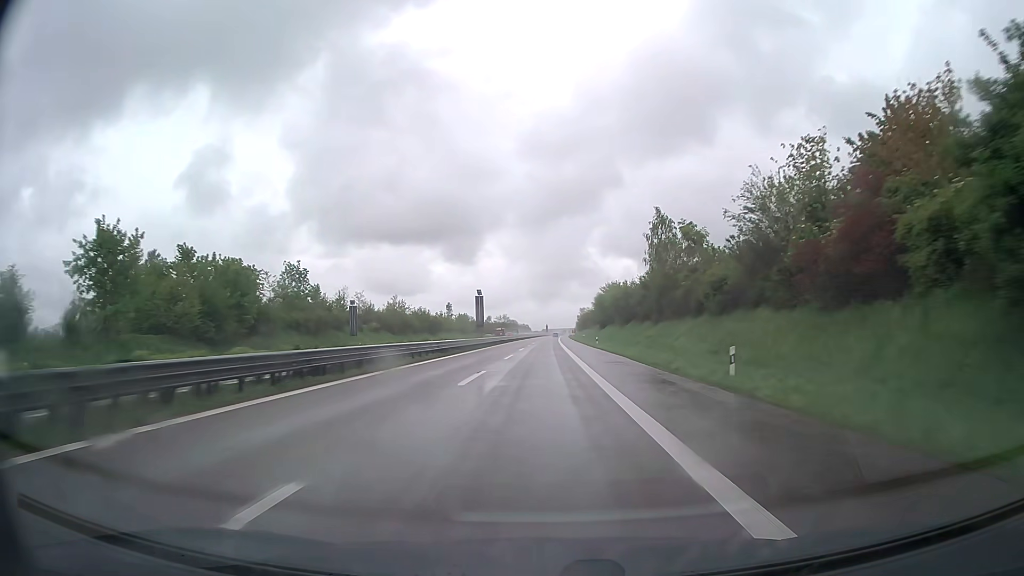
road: trunk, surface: asphalt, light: Day
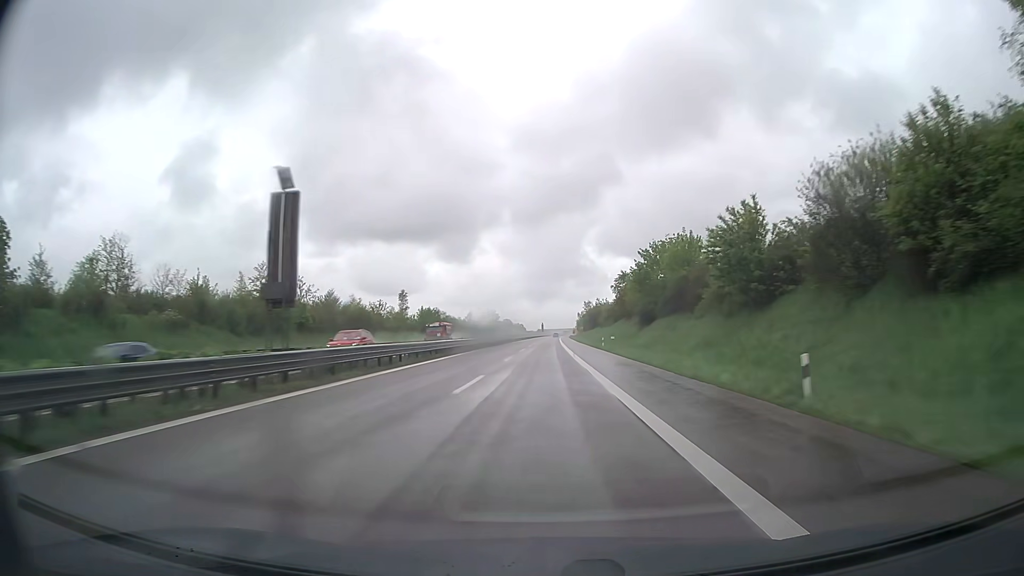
(+0.3, +55.7) m; +1°
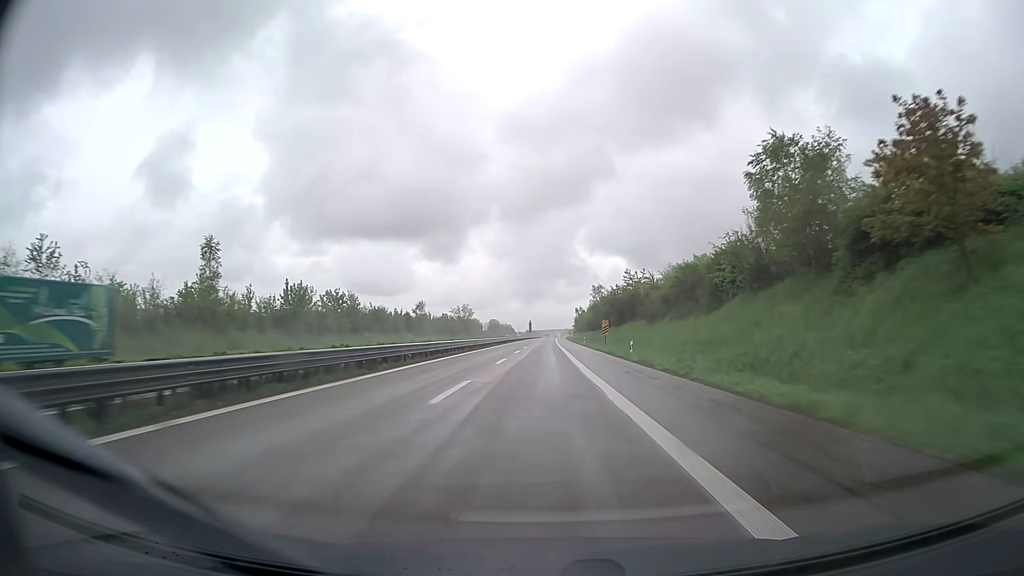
(+0.5, +74.2) m; +1°
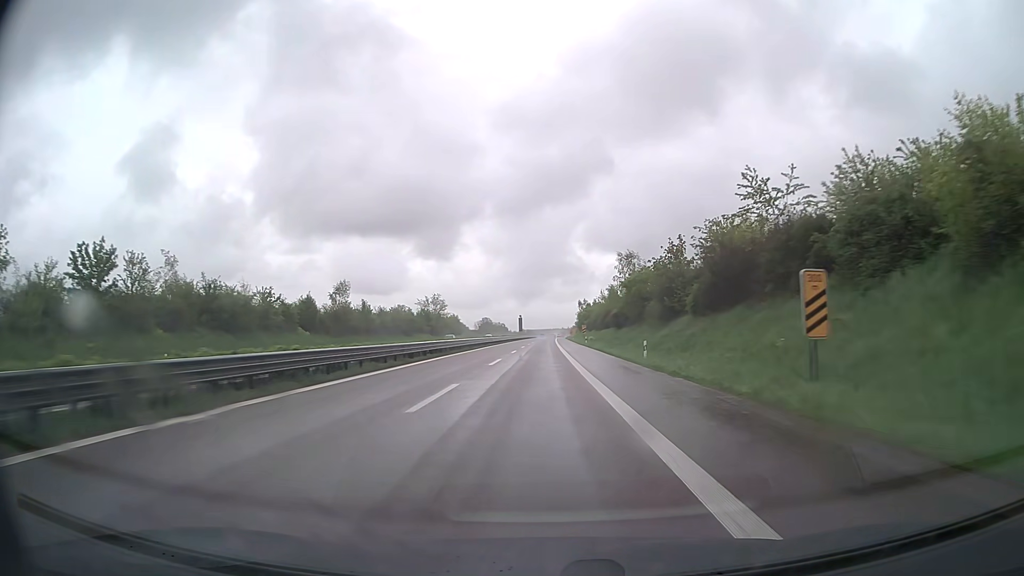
(+0.1, +55.7) m; 0°
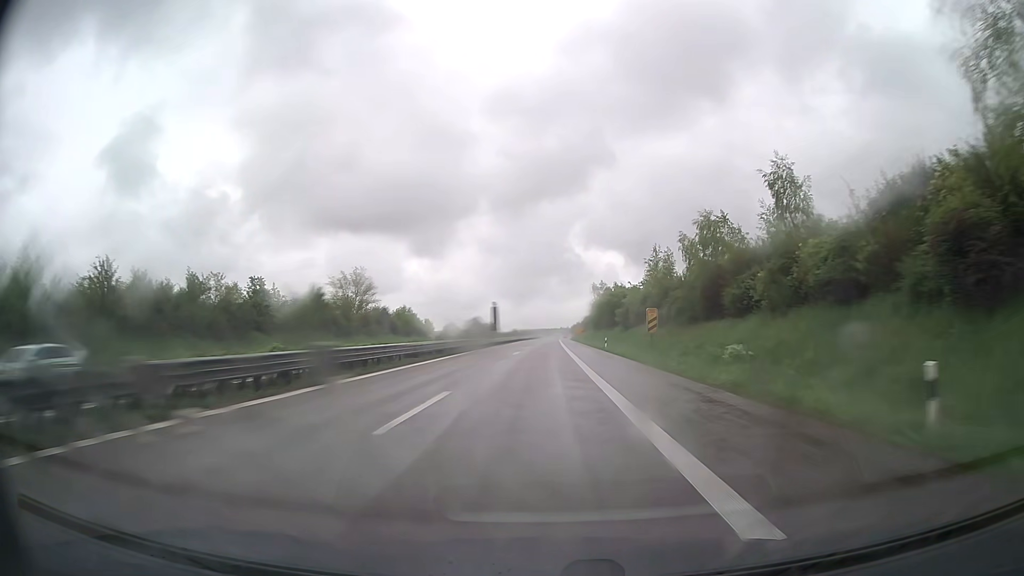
(+0.1, +74.2) m; 0°
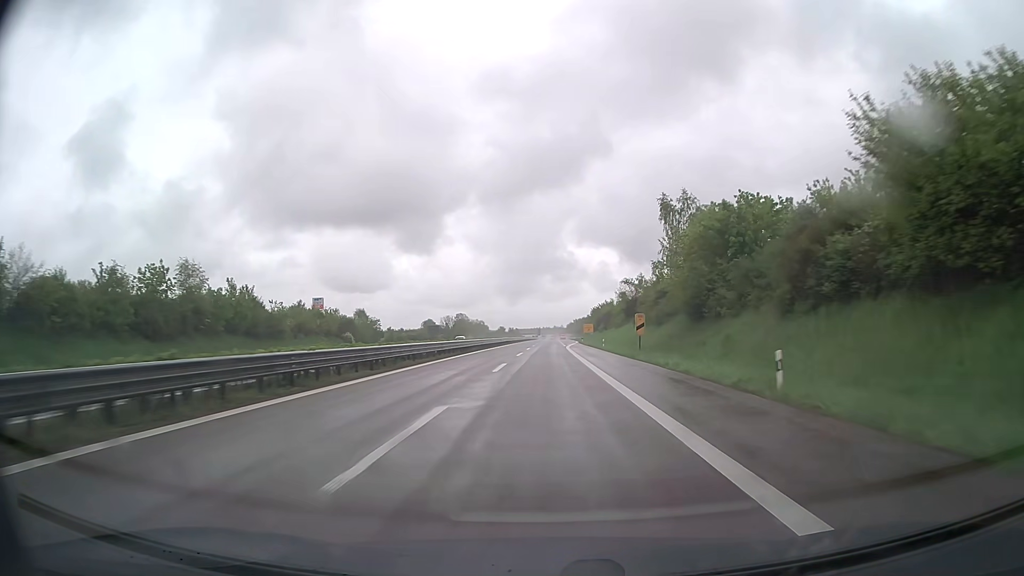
(+0.3, +92.9) m; +1°
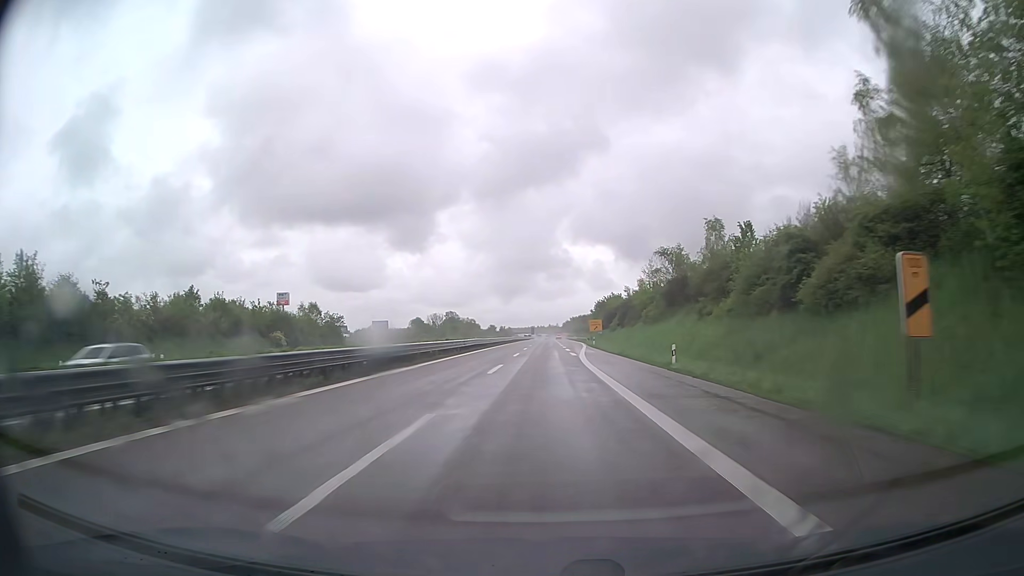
(+0.2, +37.2) m; 0°
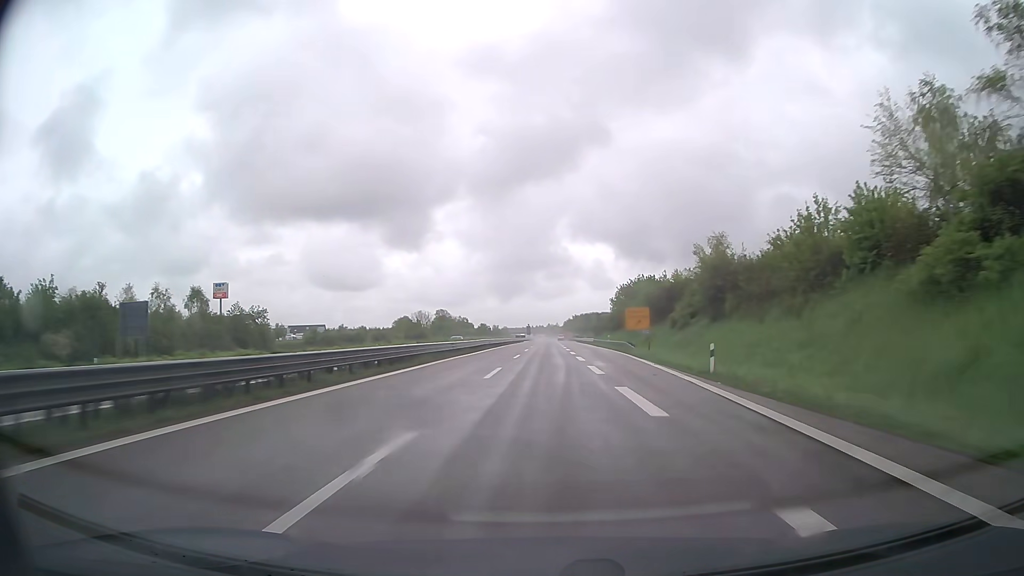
(+0.1, +55.8) m; 0°
(0, +10) (0, +20) (0, +30) (0, +40) (0, +50) (0, +60) (0, +70) (0, +80) (+1, +90) (+1, +100) m
